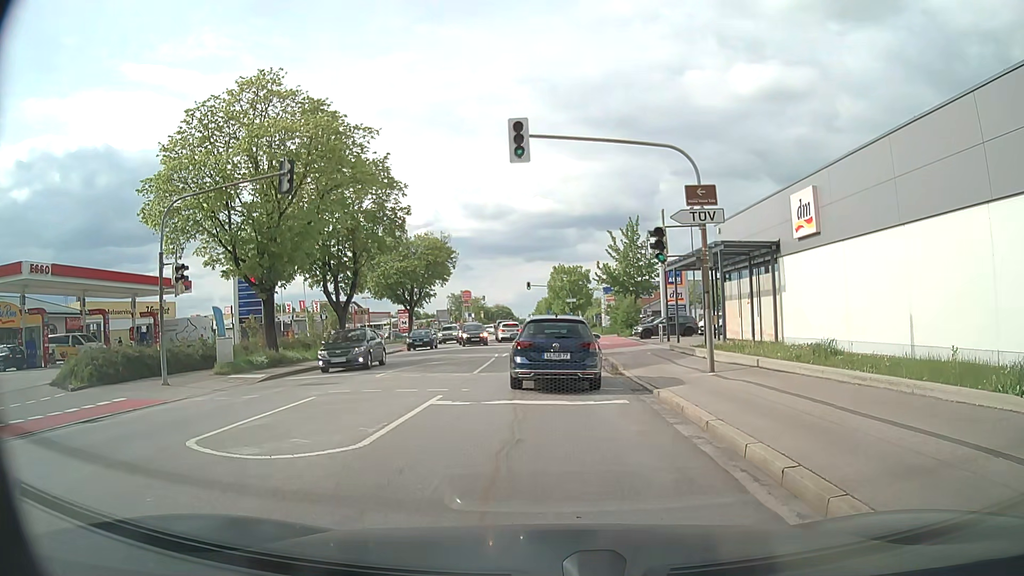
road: secondary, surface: asphalt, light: Day
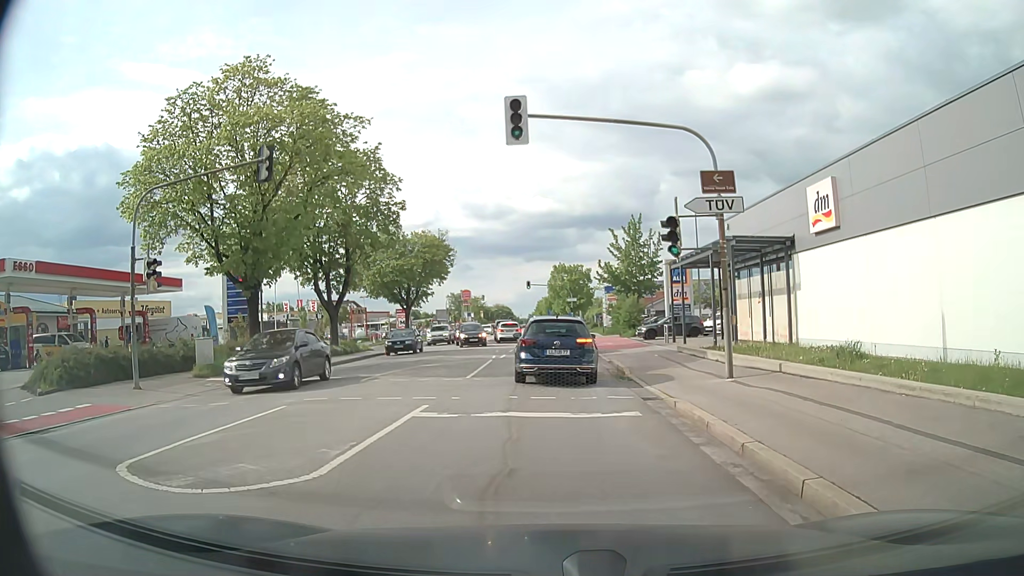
(0.0, +1.6) m; 0°
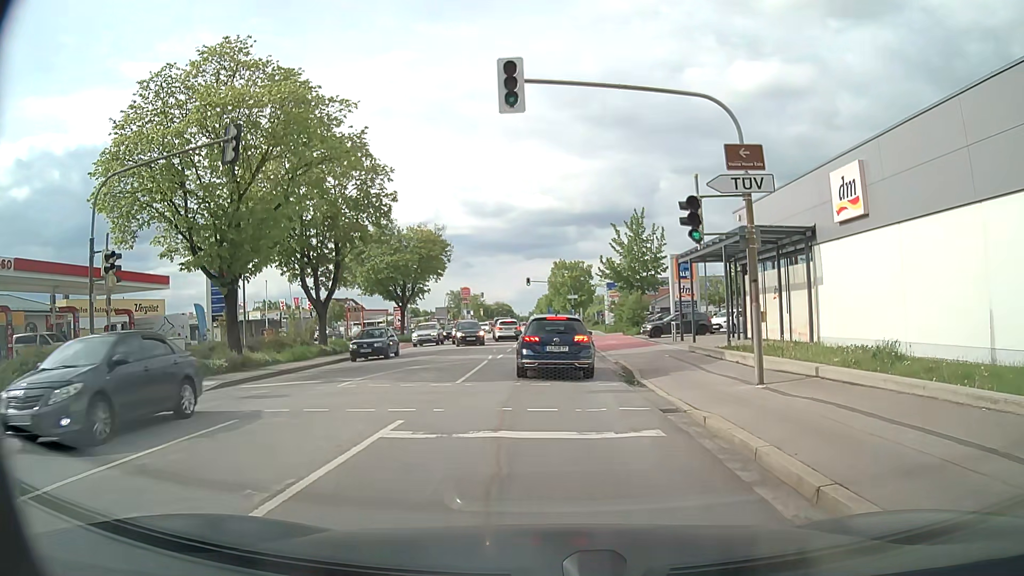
(0.0, +2.1) m; 0°
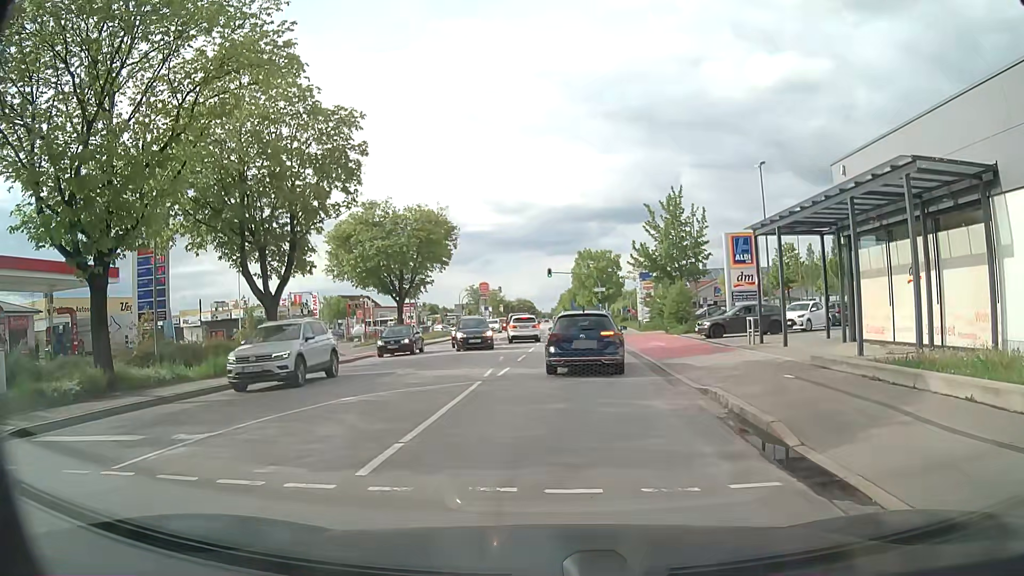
(-0.1, +9.3) m; -1°
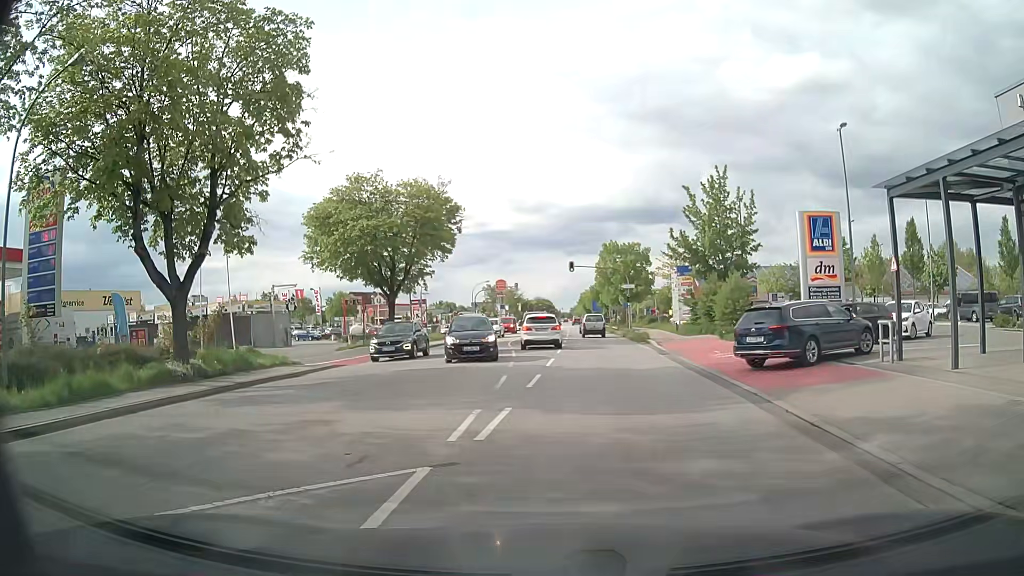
(-0.2, +8.5) m; -3°
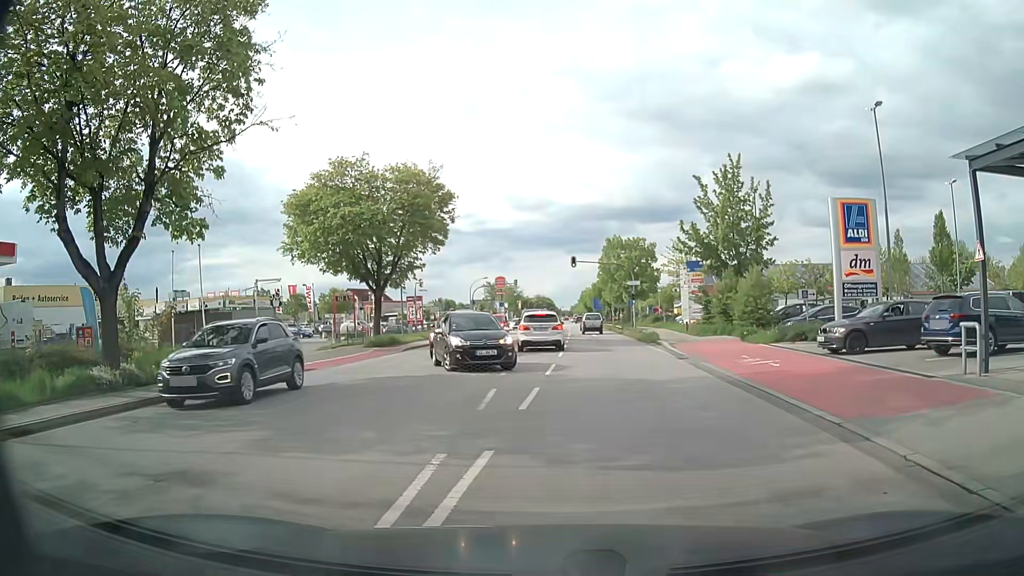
(0.0, +3.4) m; +1°
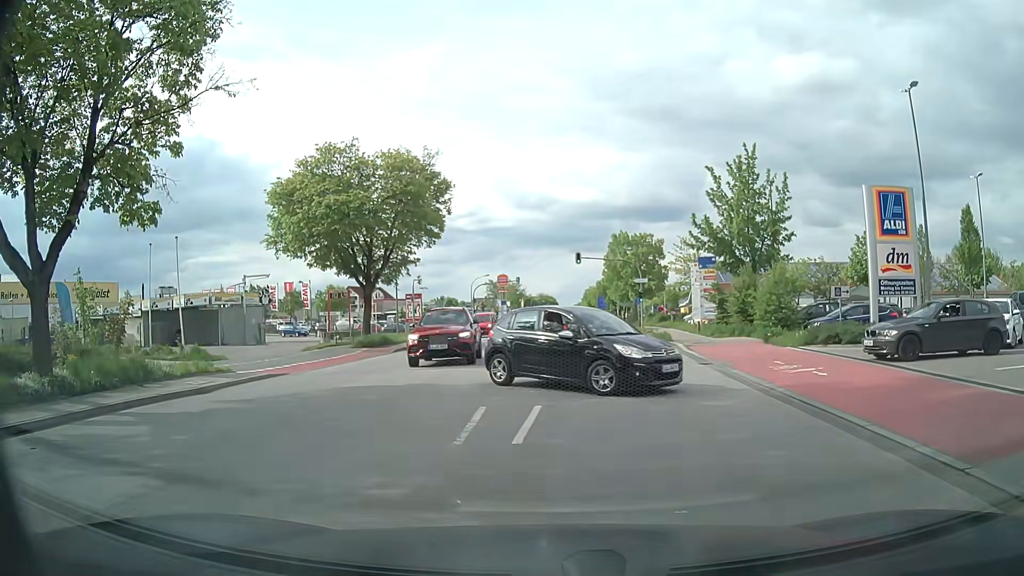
(0.0, +2.7) m; 0°
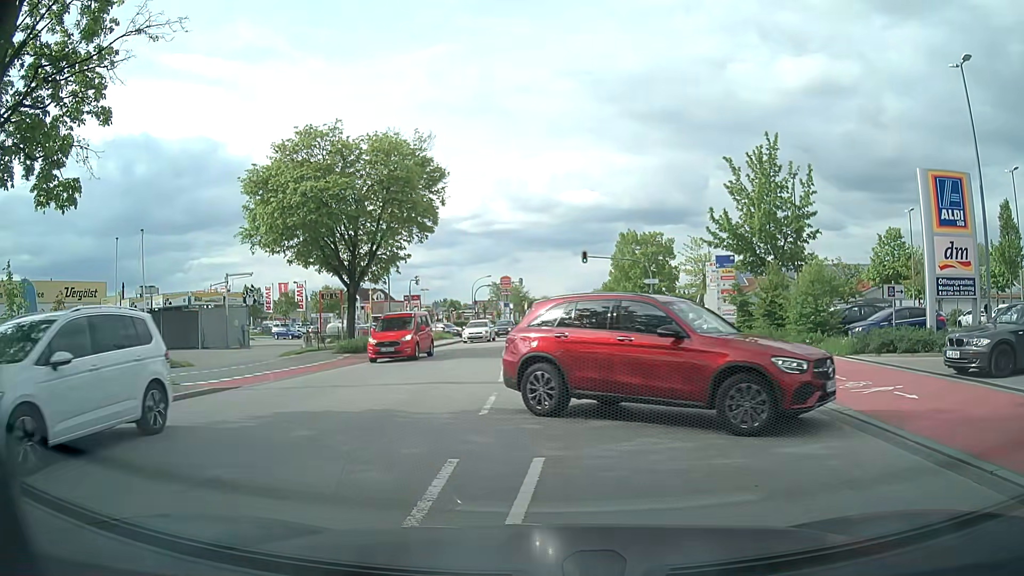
(-0.1, +3.5) m; -2°
